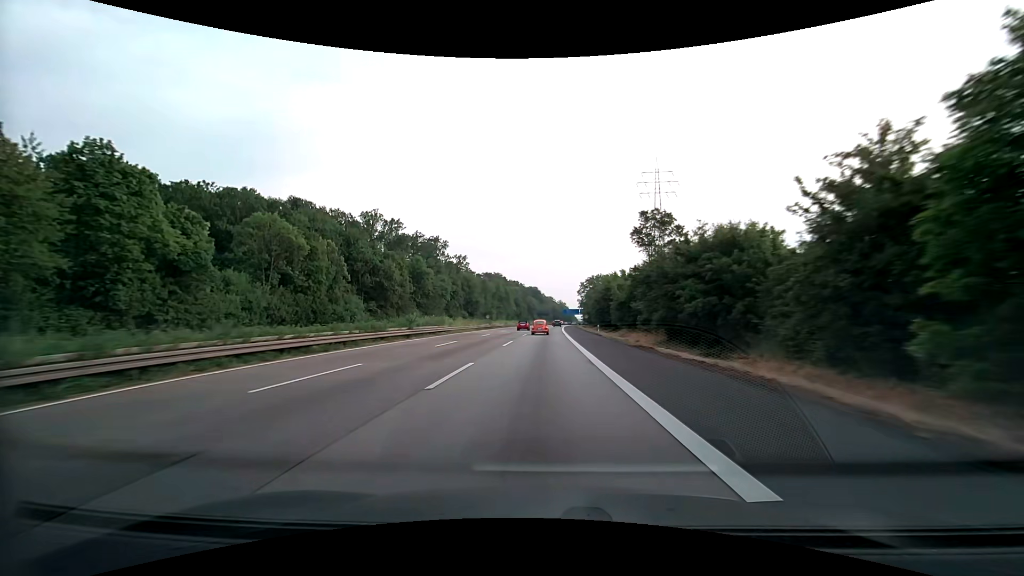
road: motorway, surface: asphalt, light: Day
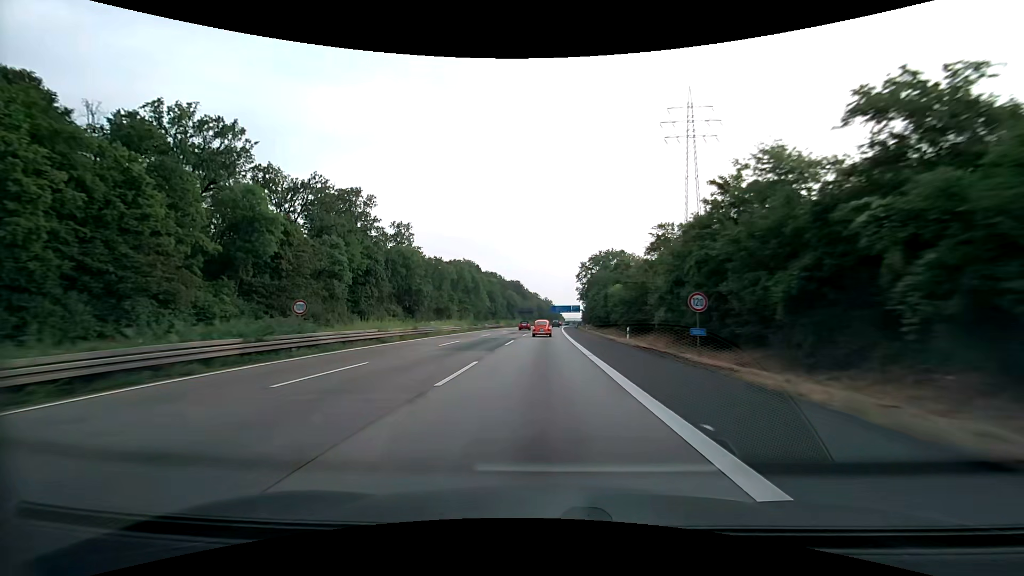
(+1.2, +69.5) m; +2°
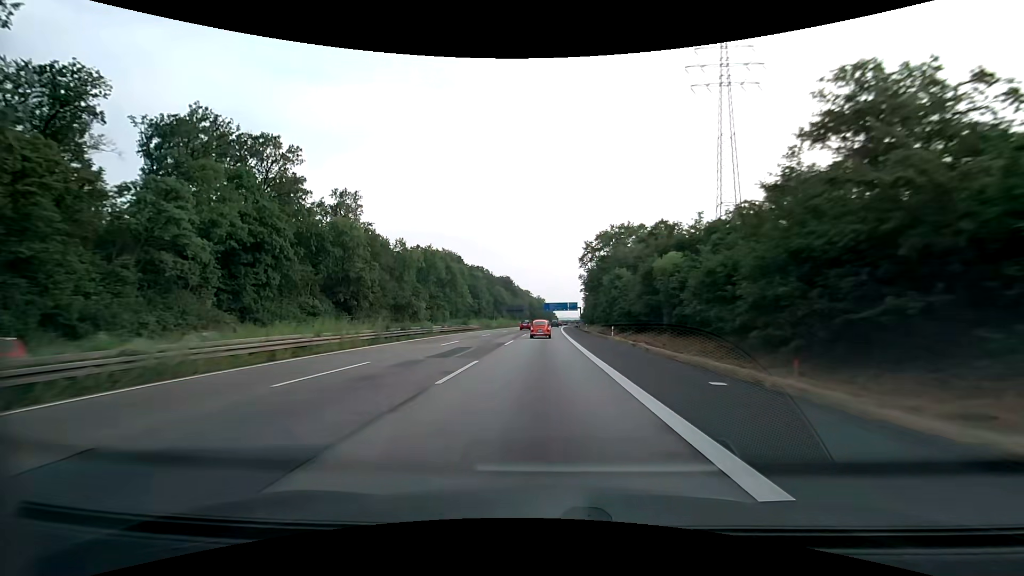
(+0.2, +34.7) m; +1°
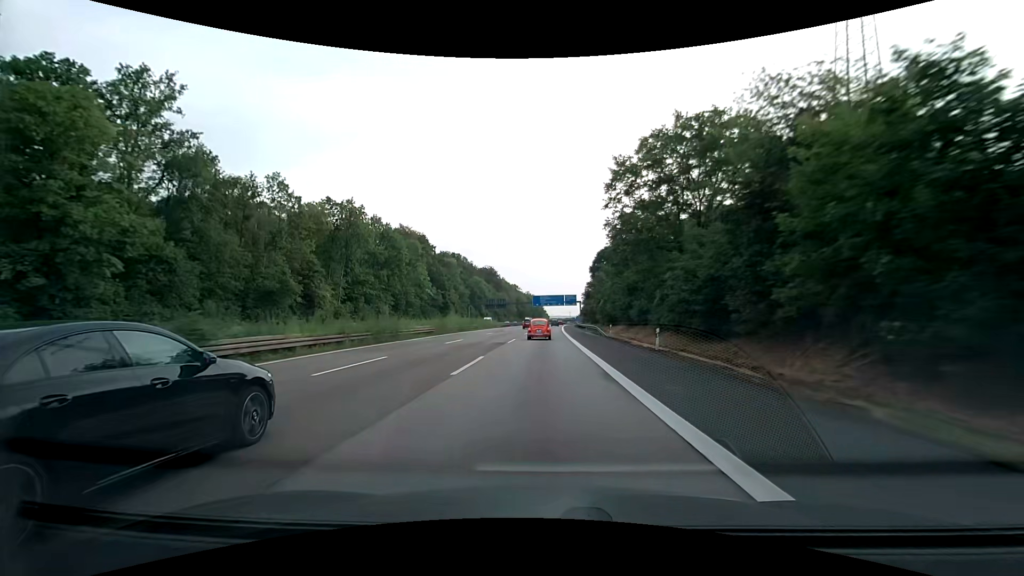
(+0.5, +51.4) m; +1°
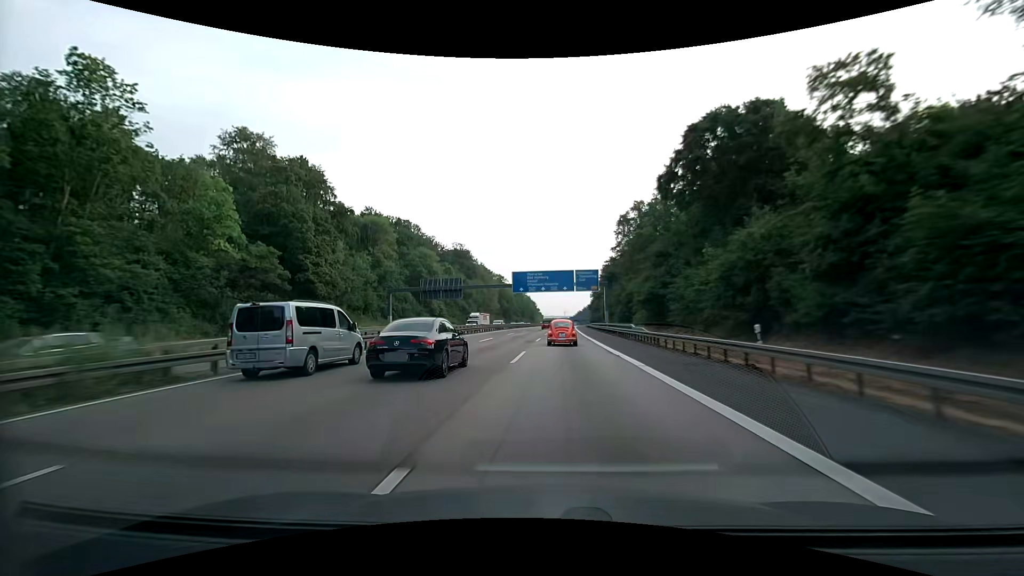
(+0.4, +84.0) m; 0°
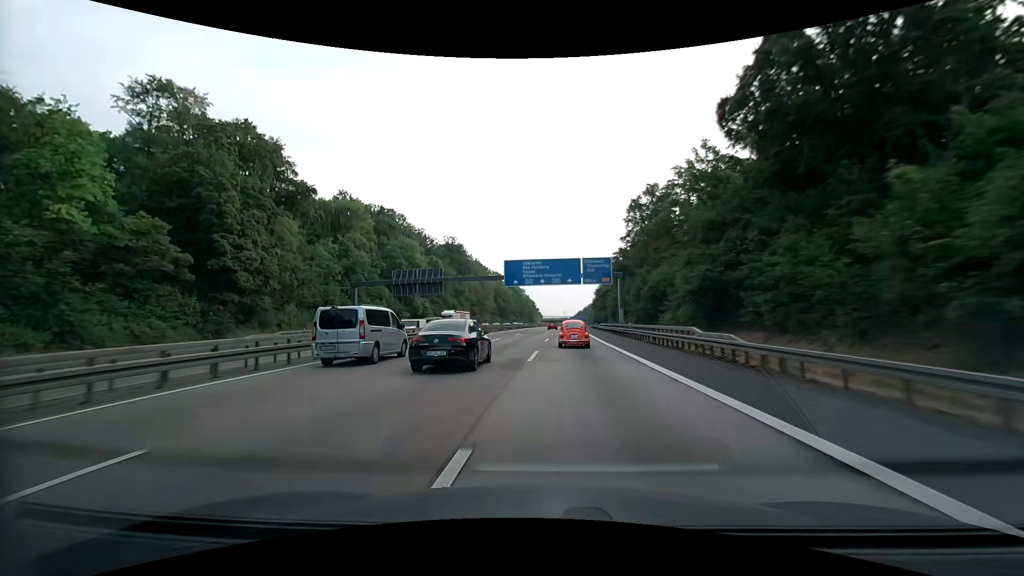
(0.0, +16.7) m; 0°
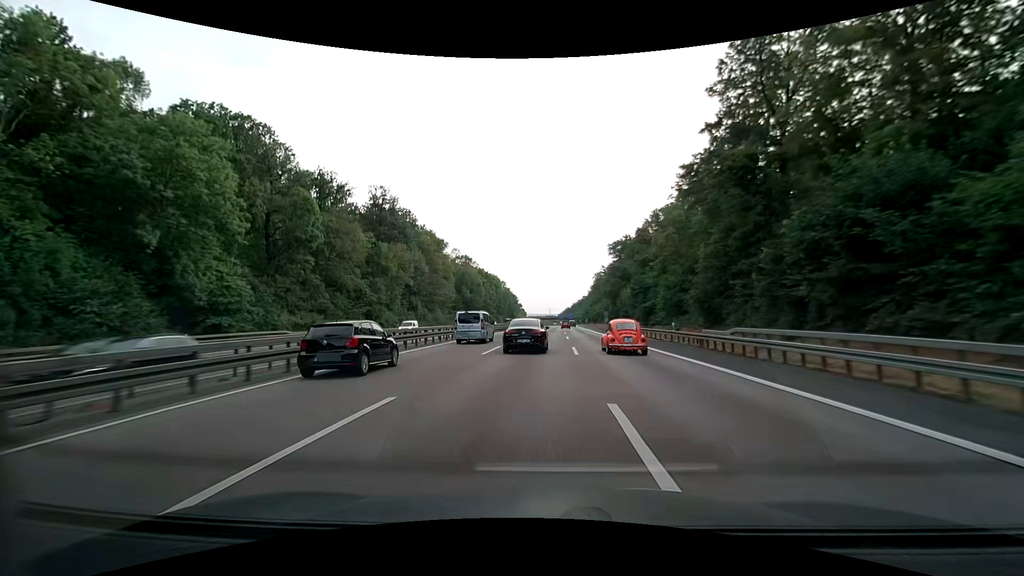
(+0.5, +67.1) m; +1°
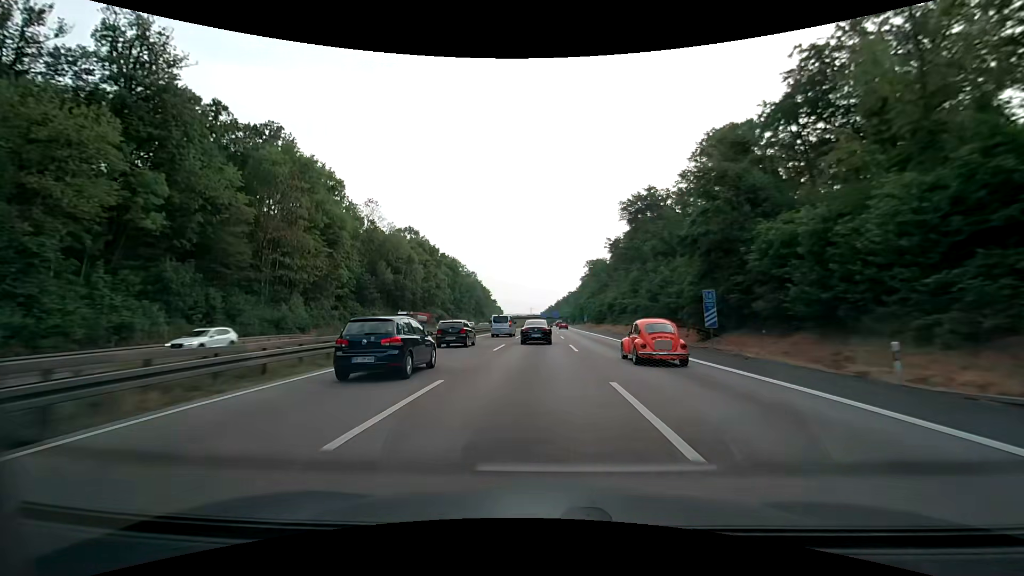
(+1.6, +67.6) m; +2°
(0, +10) (0, +20) (0, +30) (0, +40) (0, +50) (0, +60) (0, +70) (0, +80) (0, +90) (0, +100) m
